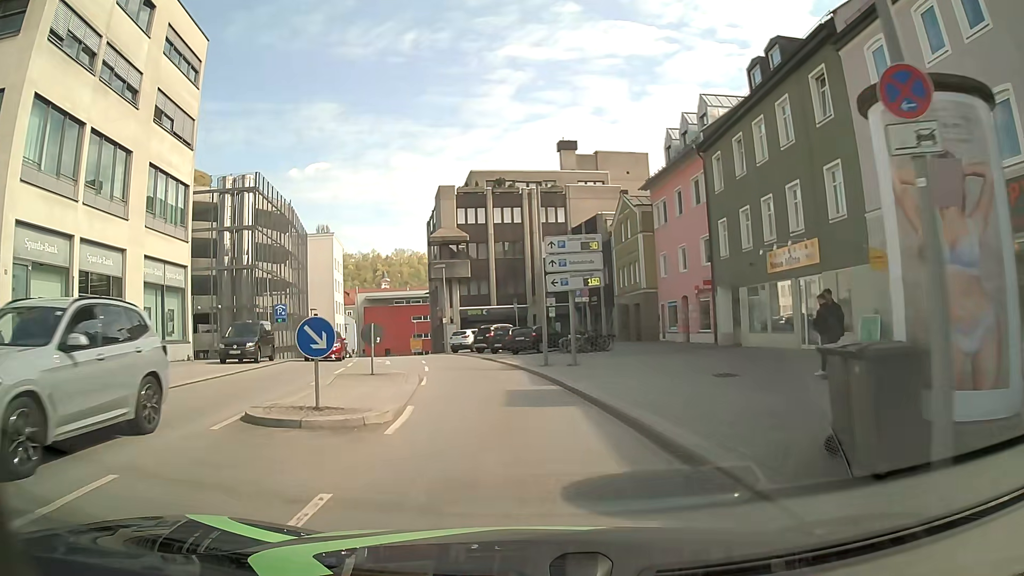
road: tertiary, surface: asphalt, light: Day
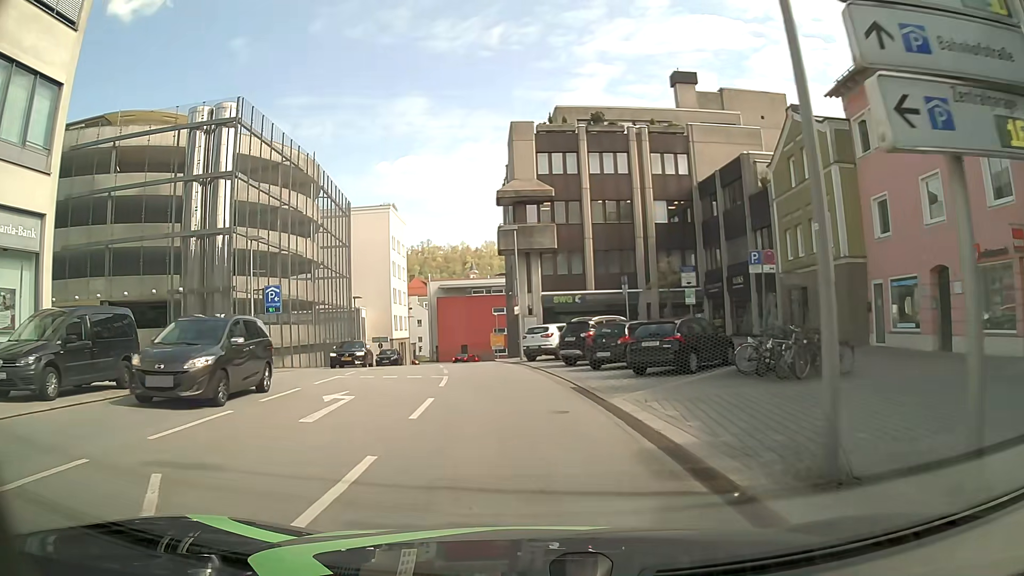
(-1.3, +17.8) m; -8°
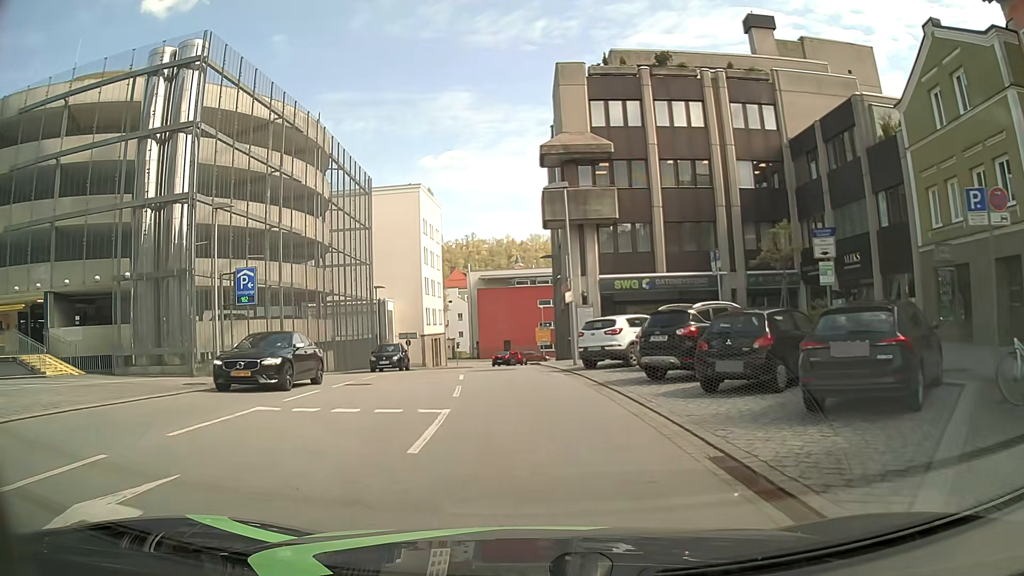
(-0.3, +9.1) m; -4°
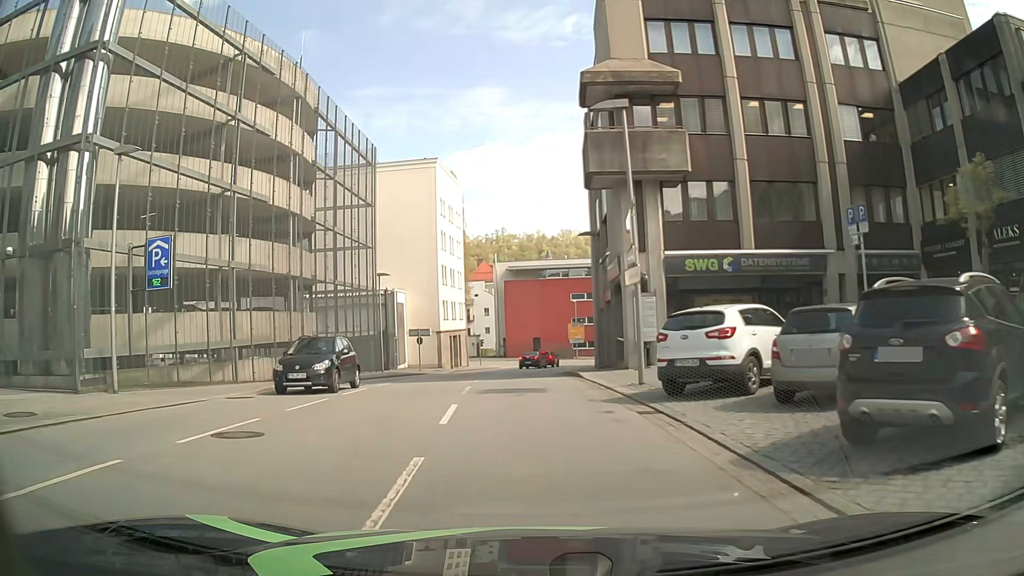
(-0.2, +9.2) m; -3°
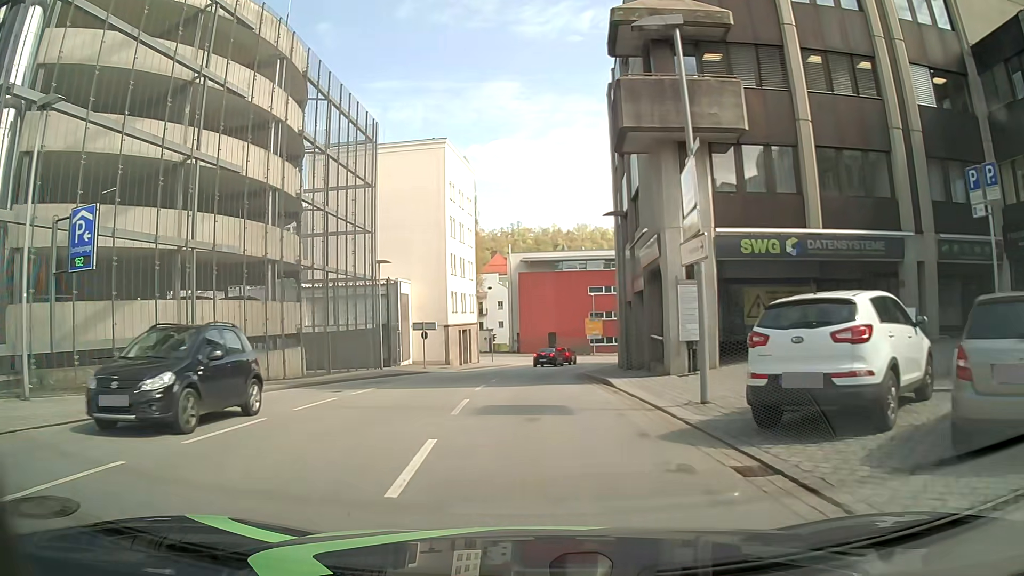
(0.0, +4.6) m; -1°
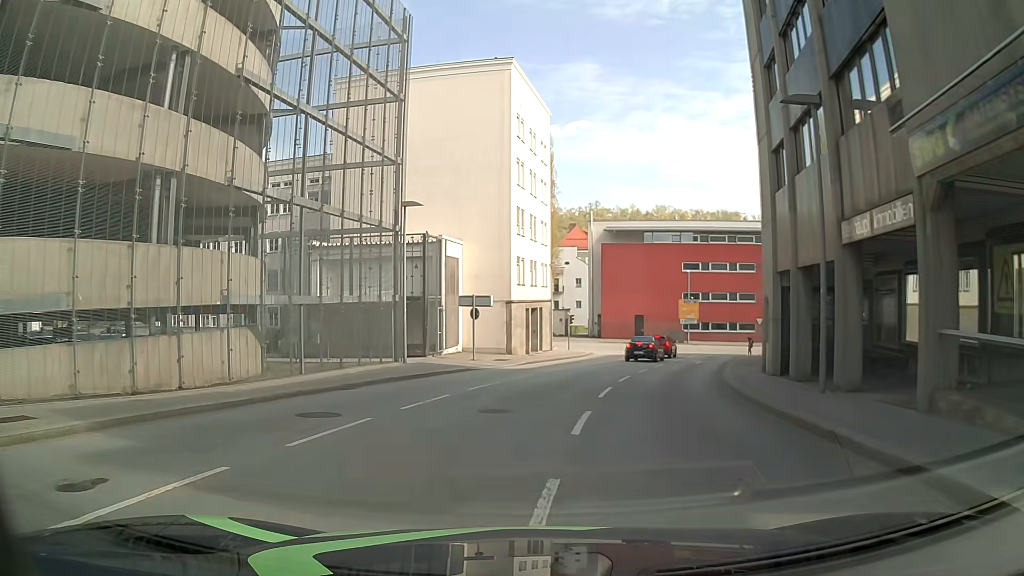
(-0.7, +13.6) m; -6°
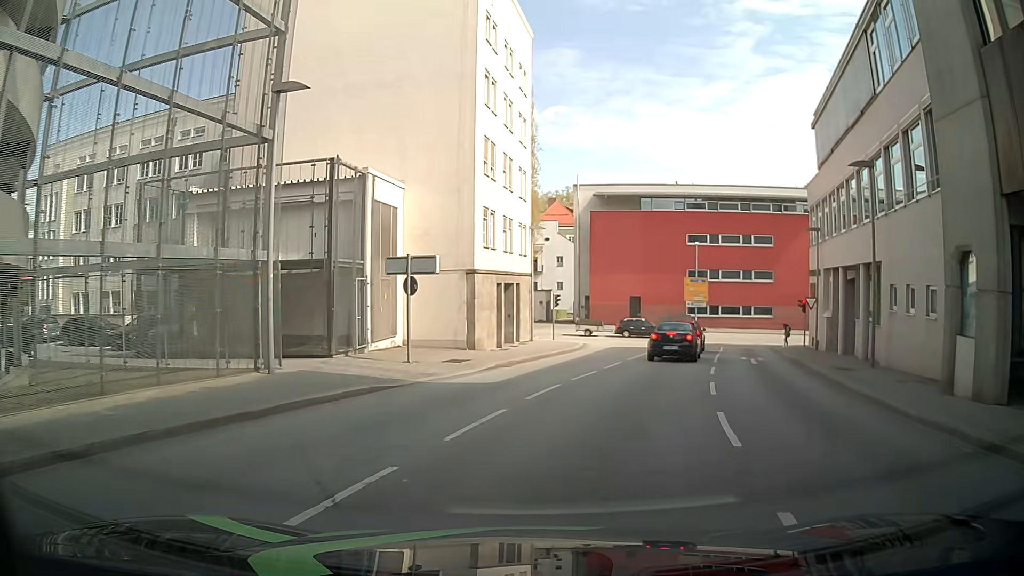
(+0.3, +13.0) m; +4°
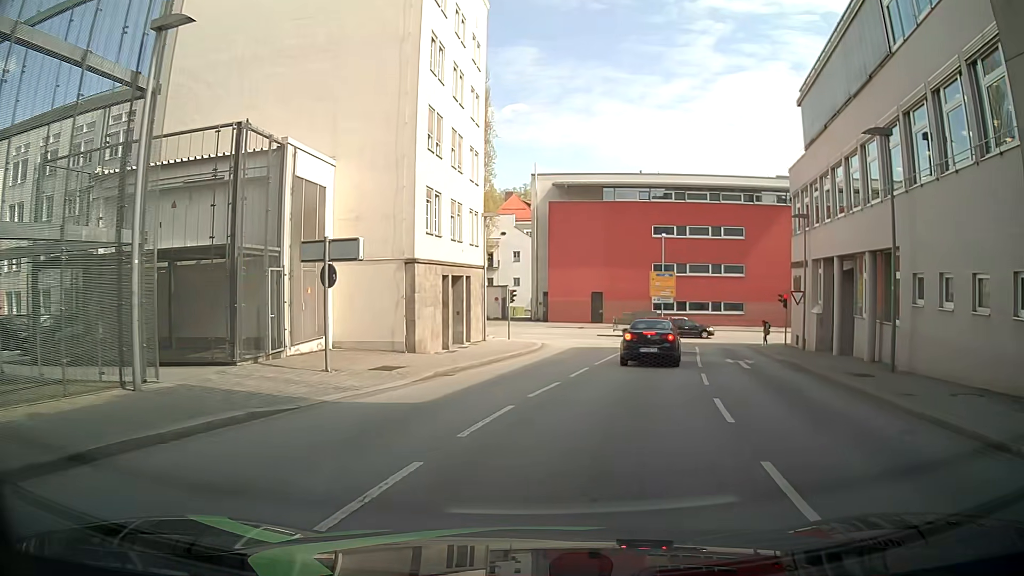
(+0.1, +4.0) m; +4°
